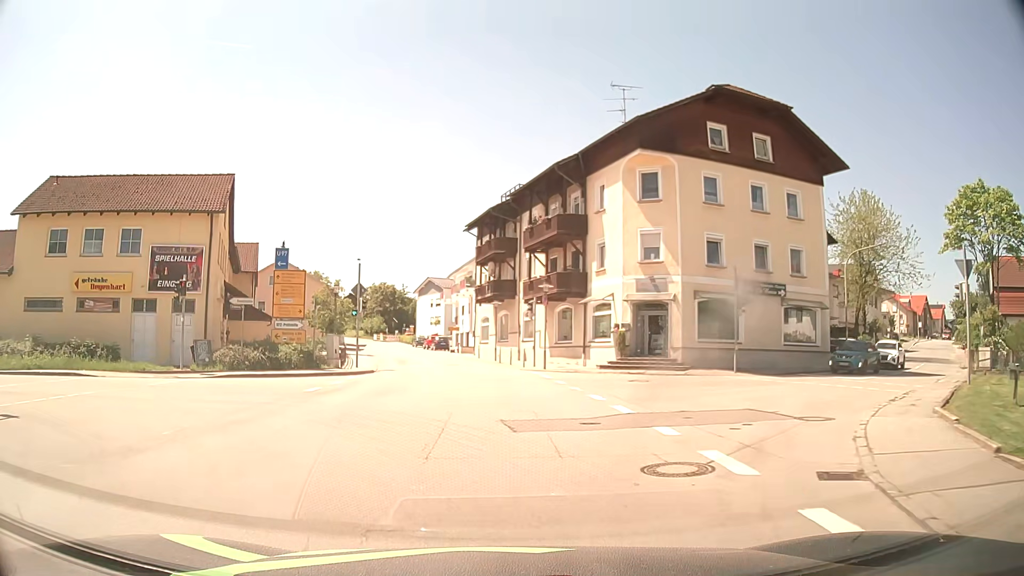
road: secondary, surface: asphalt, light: Day
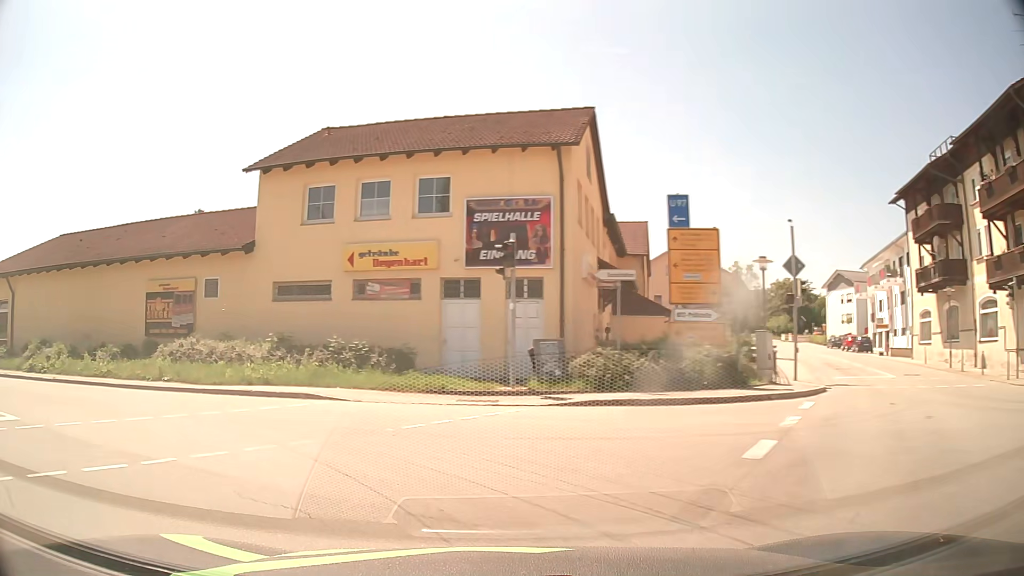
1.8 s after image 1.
(-2.6, +10.2) m; -34°
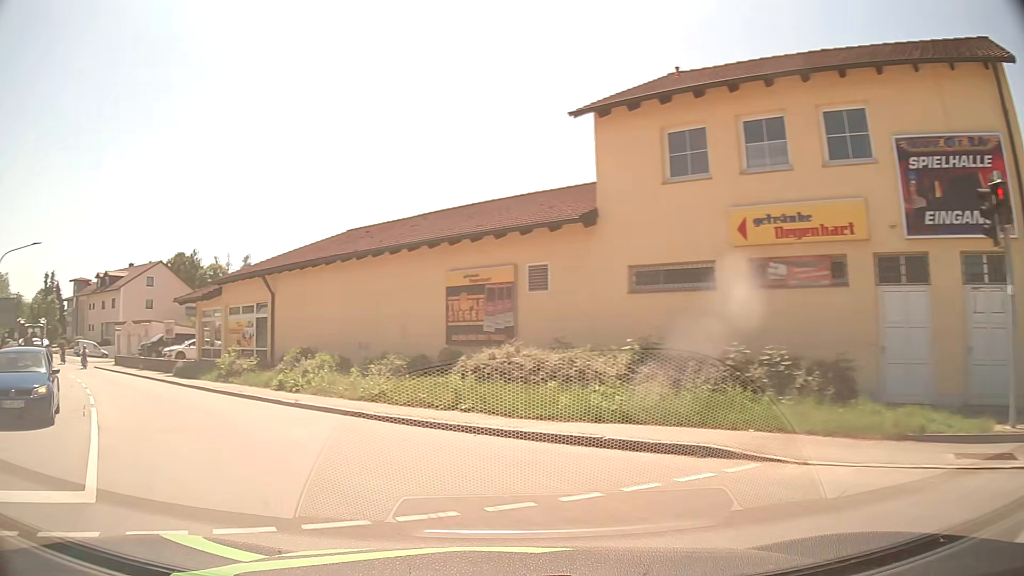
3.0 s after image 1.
(-1.6, +6.5) m; -28°
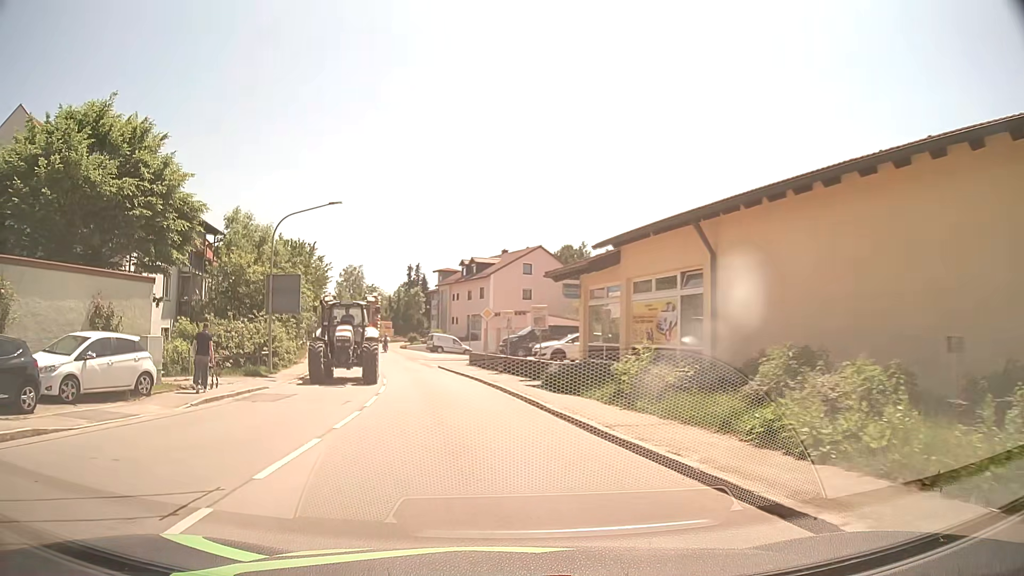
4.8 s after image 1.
(-4.2, +11.1) m; -34°
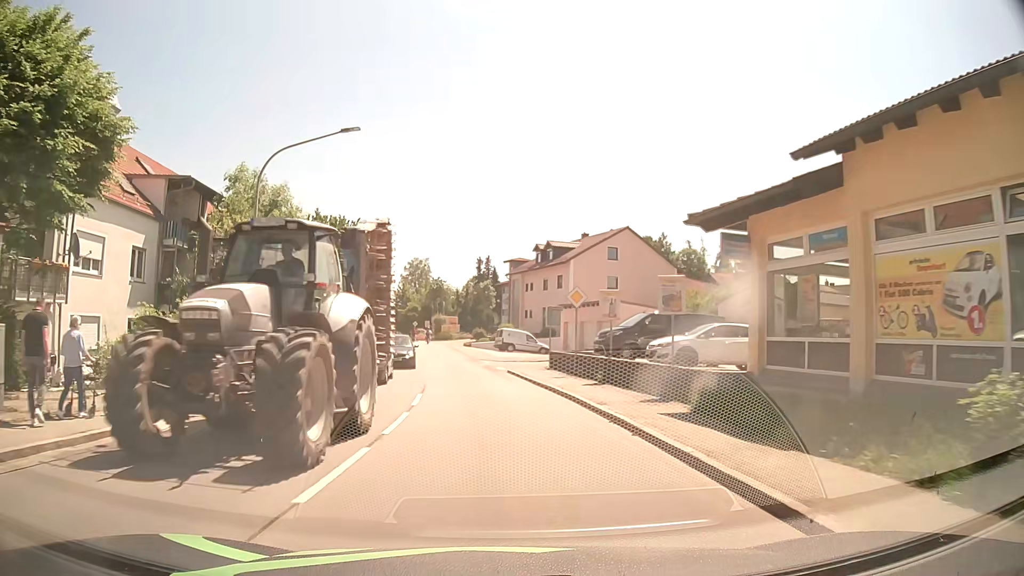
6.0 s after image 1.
(-0.9, +10.5) m; -7°
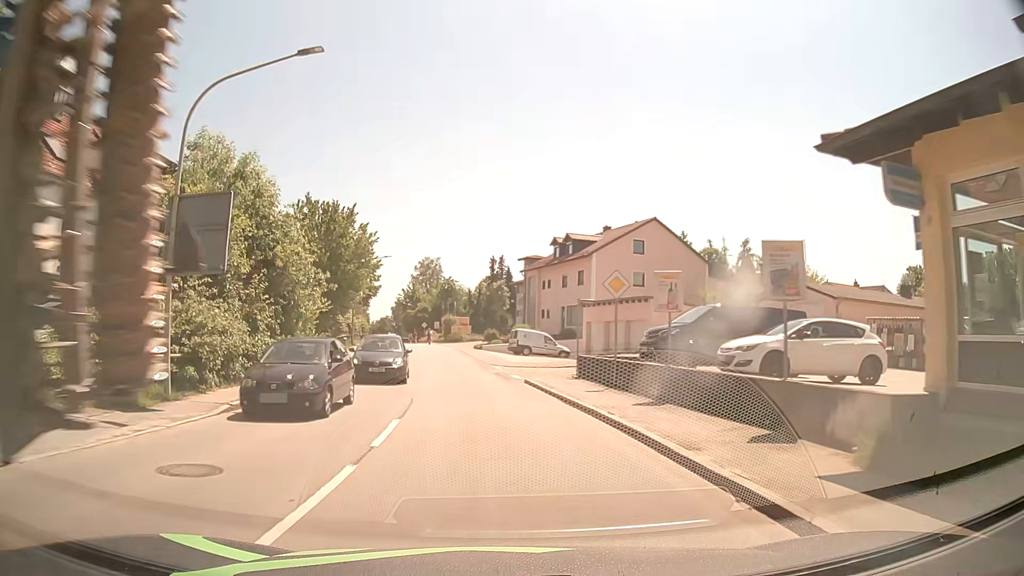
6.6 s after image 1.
(-0.1, +6.1) m; -1°
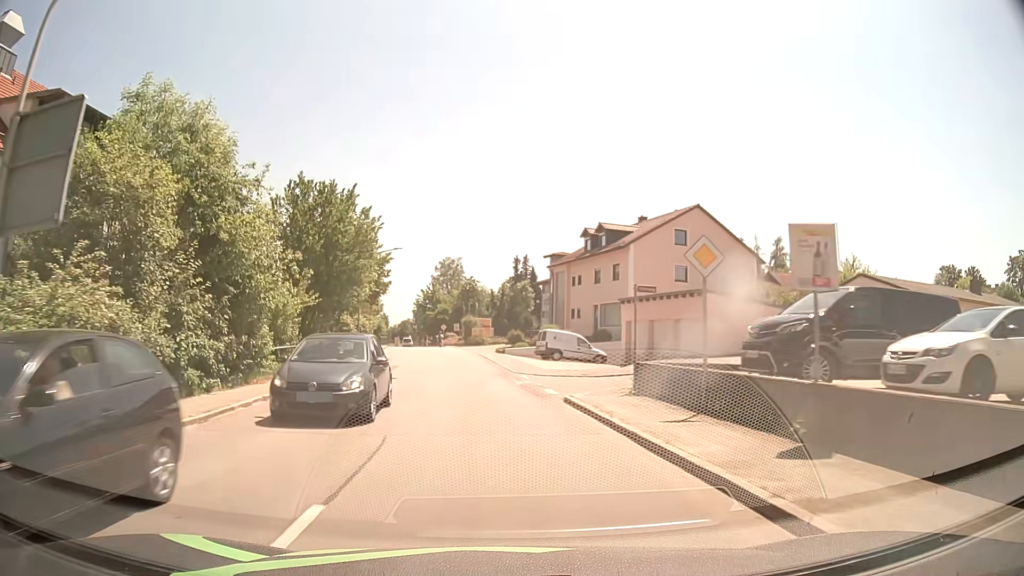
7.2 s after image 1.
(-0.1, +6.6) m; -2°
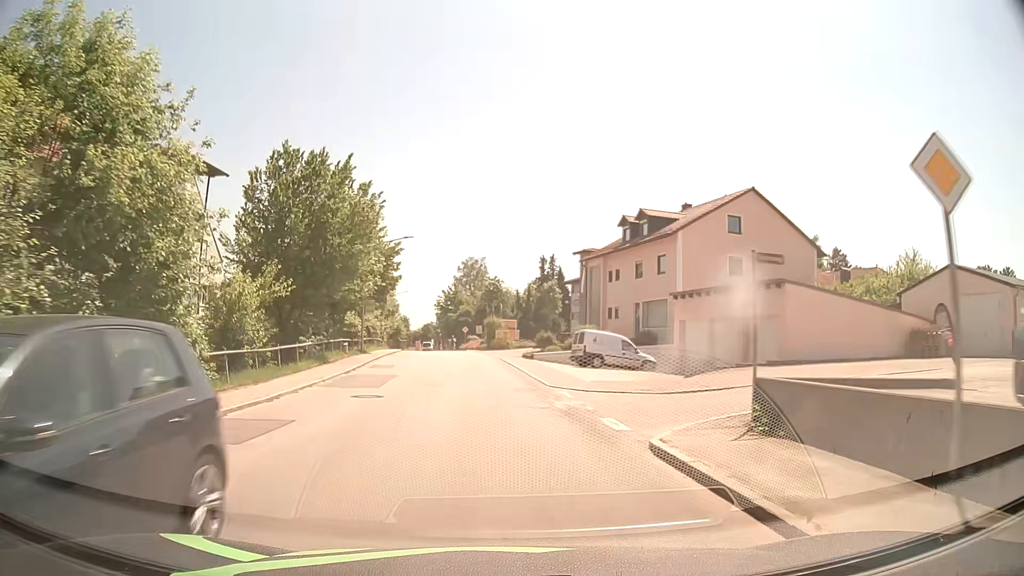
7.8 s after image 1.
(-0.1, +7.0) m; -2°
